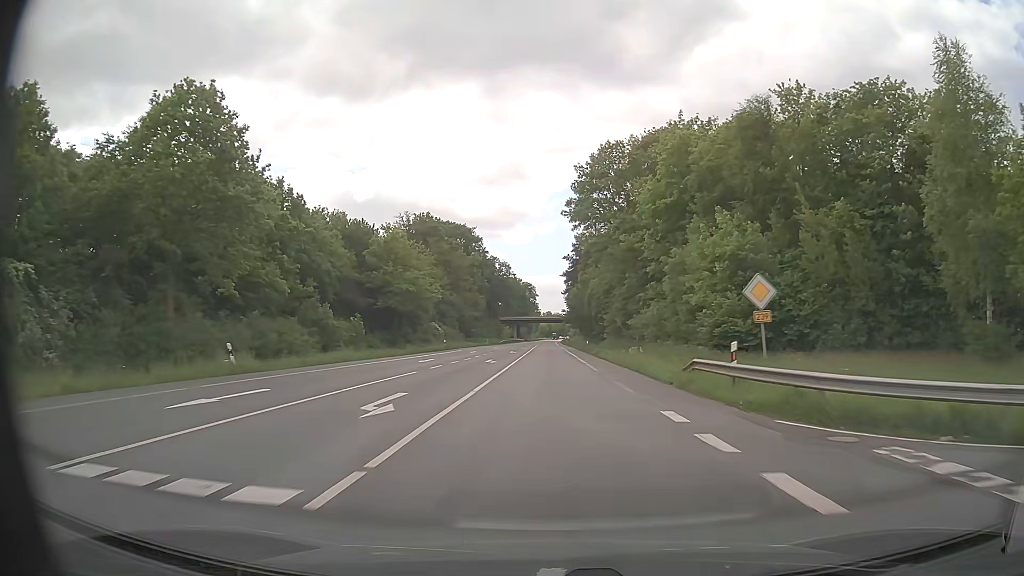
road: primary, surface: asphalt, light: Day
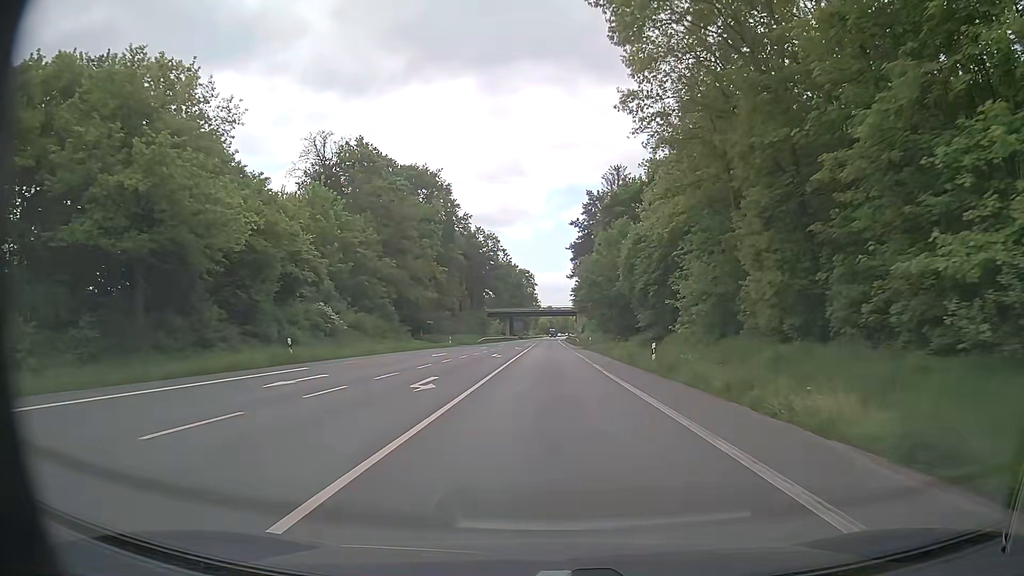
(+0.1, +46.0) m; 0°
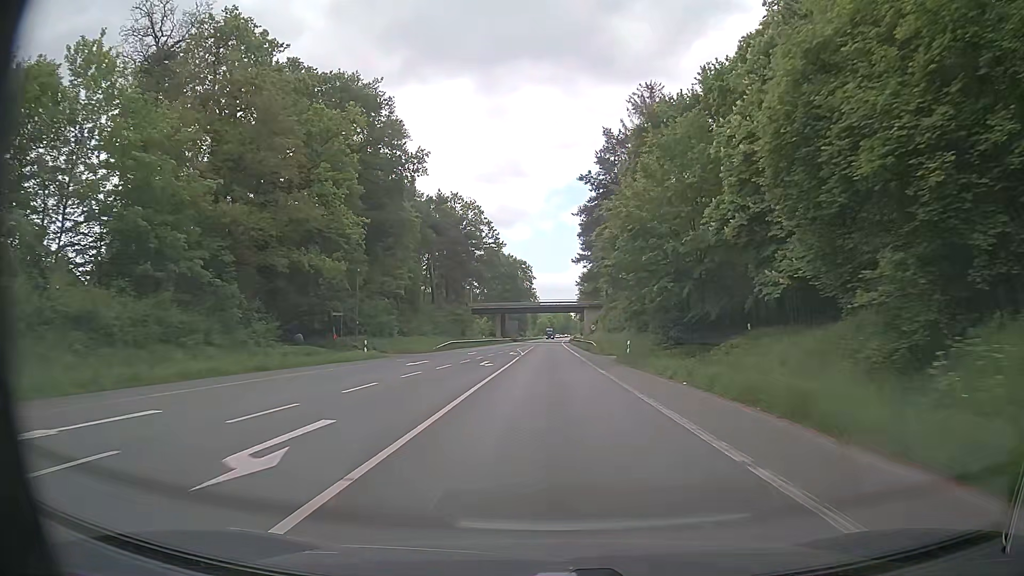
(0.0, +34.5) m; 0°
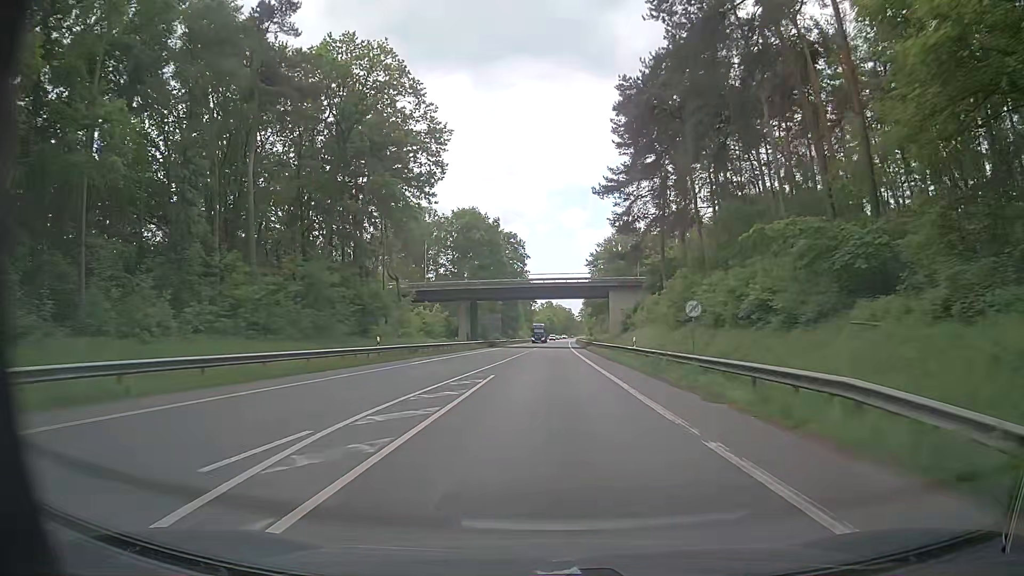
(+0.1, +57.7) m; 0°
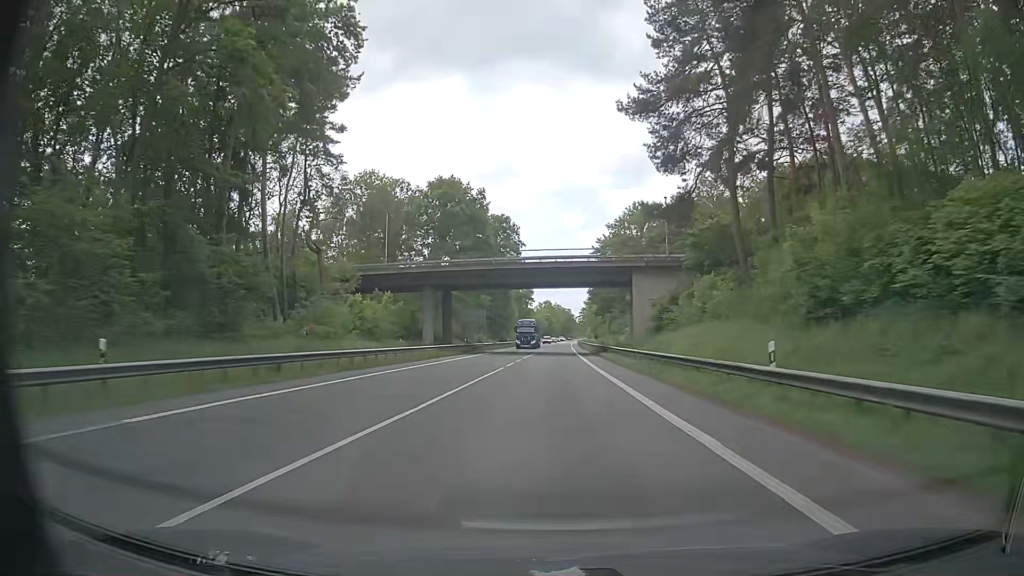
(+0.1, +23.6) m; 0°
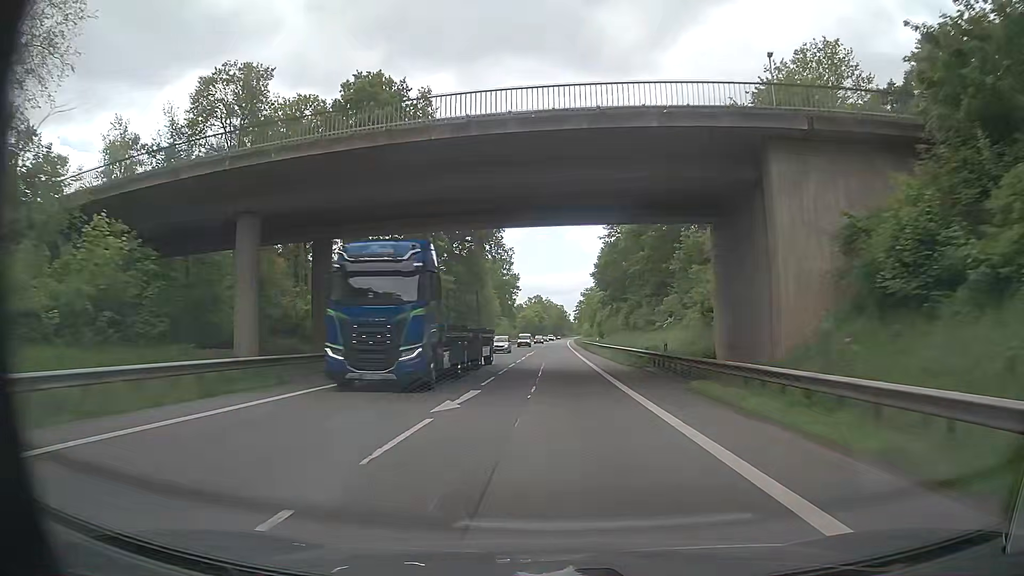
(+0.4, +37.3) m; +1°
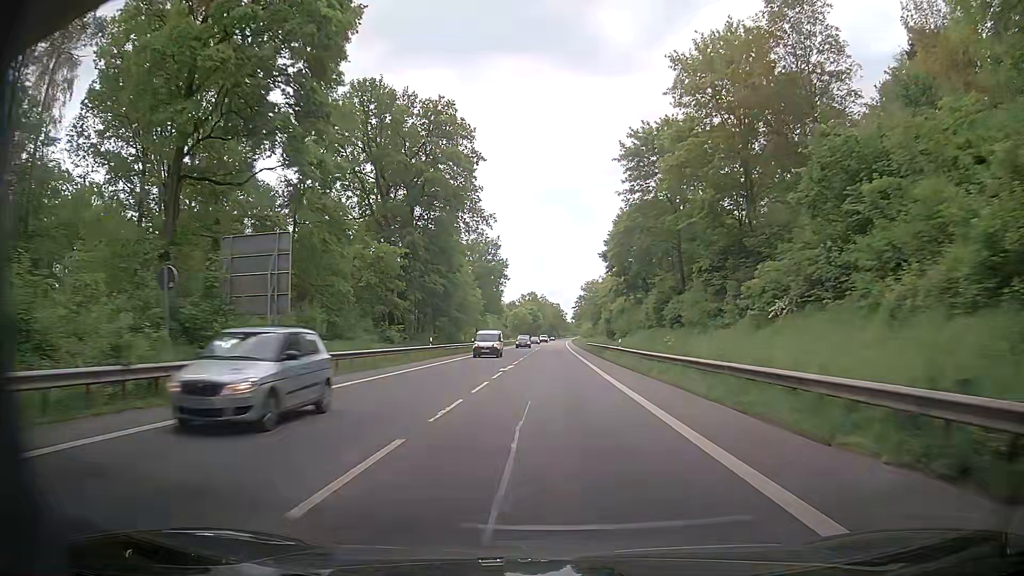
(0.0, +26.3) m; +1°
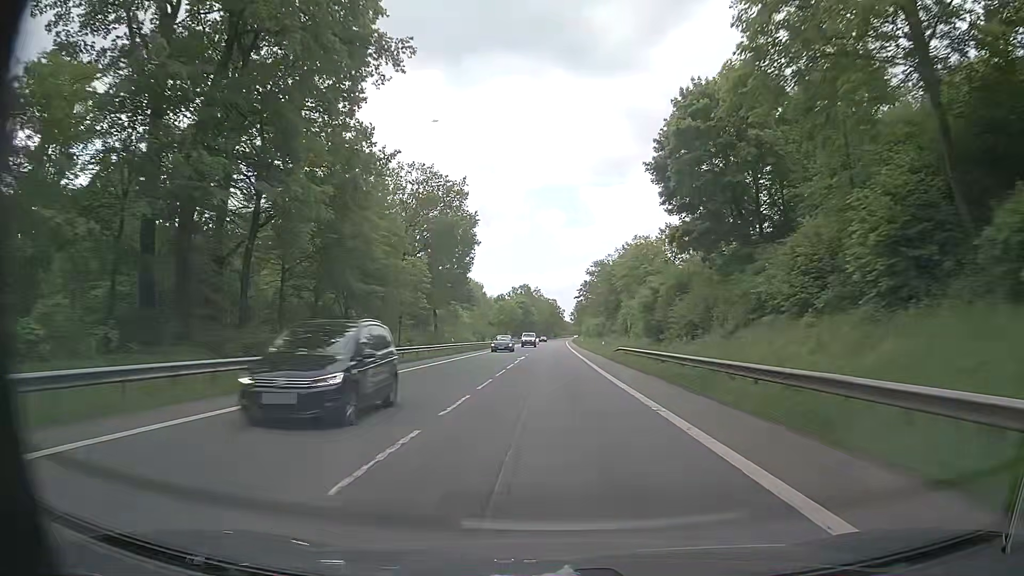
(0.0, +41.4) m; 0°
(0, +10) (0, +20) (0, +30) (0, +40) (0, +50) (0, +60) (0, +70) (0, +80) (0, +90) (0, +100) m
